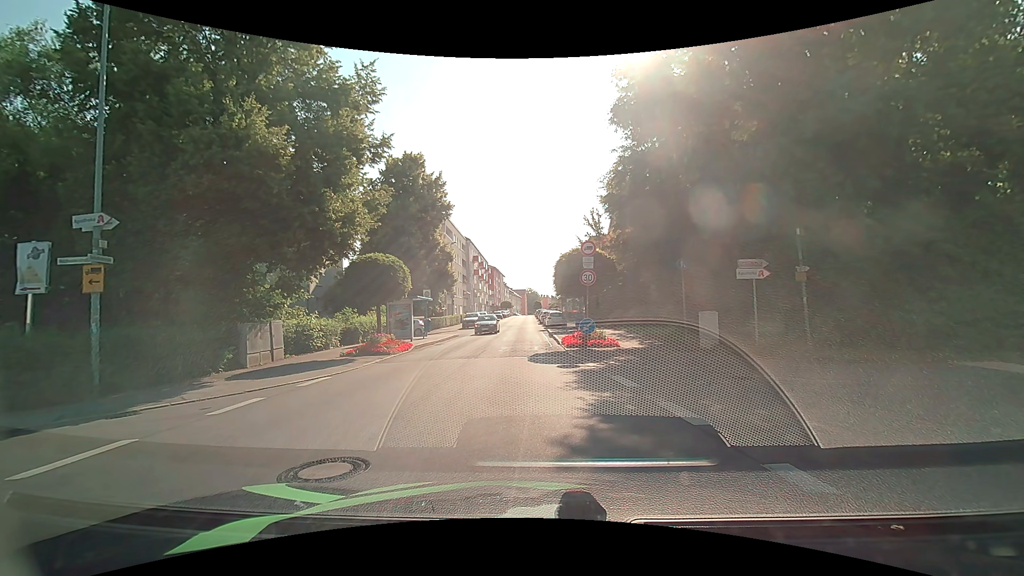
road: tertiary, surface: asphalt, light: Day
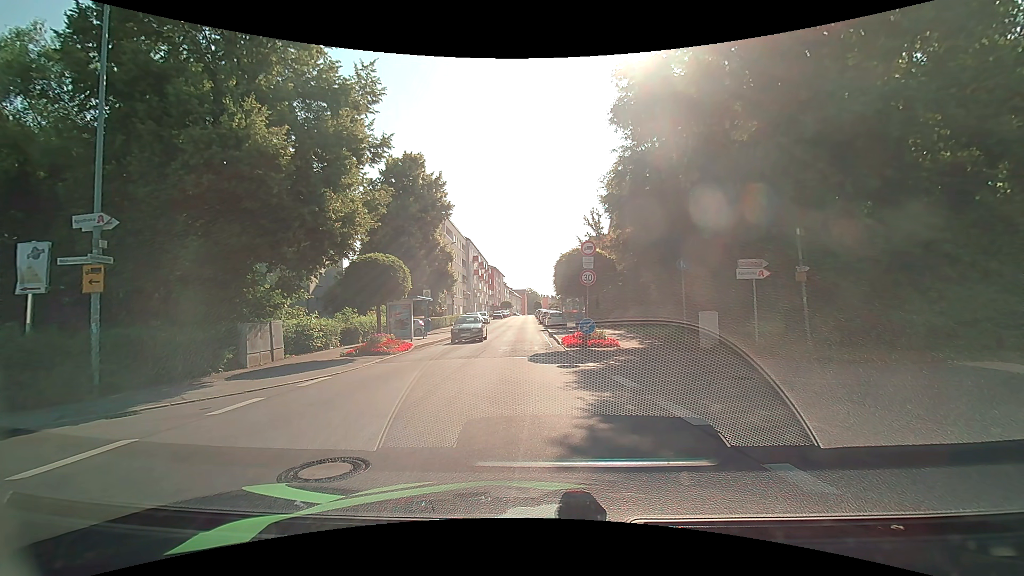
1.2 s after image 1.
(0.0, 0.0) m; 0°
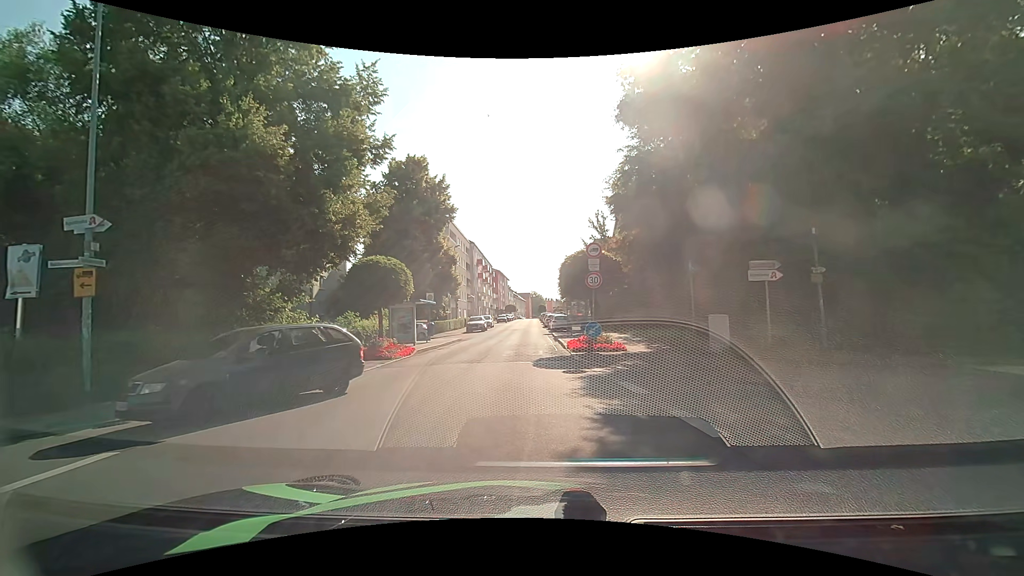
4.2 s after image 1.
(0.0, +0.5) m; 0°
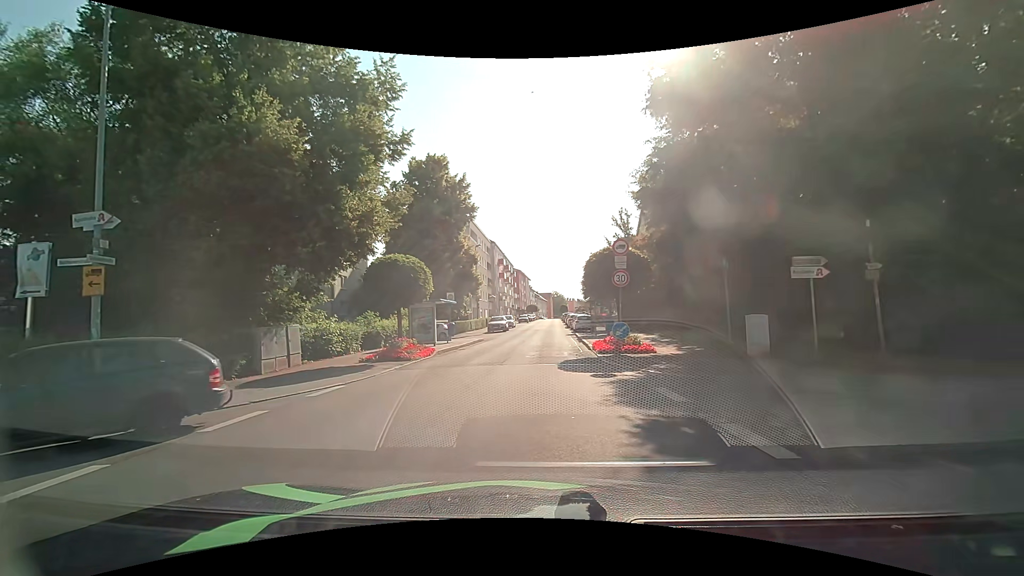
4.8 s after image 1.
(0.0, +0.8) m; -3°
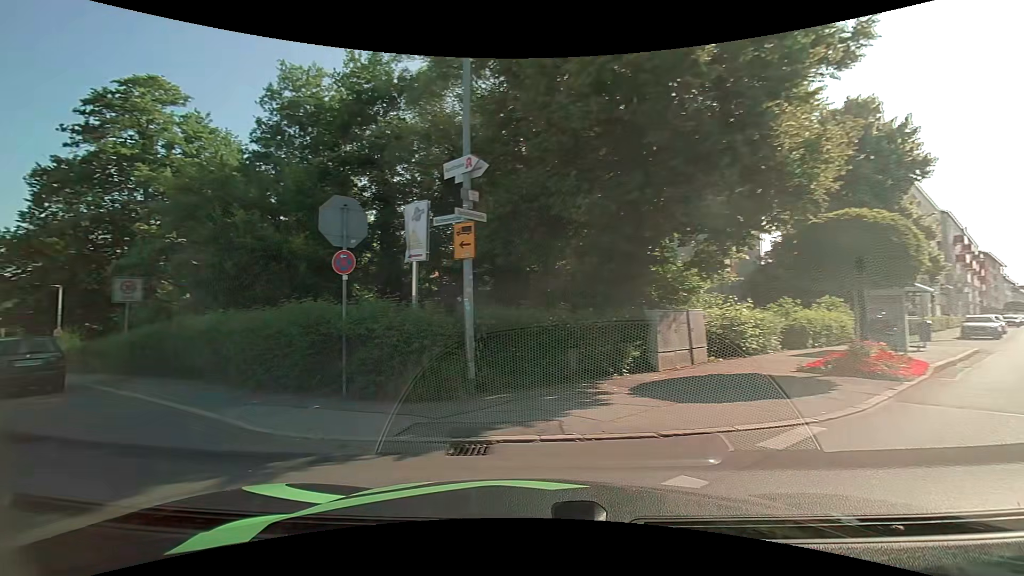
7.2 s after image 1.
(-1.6, +5.2) m; -42°
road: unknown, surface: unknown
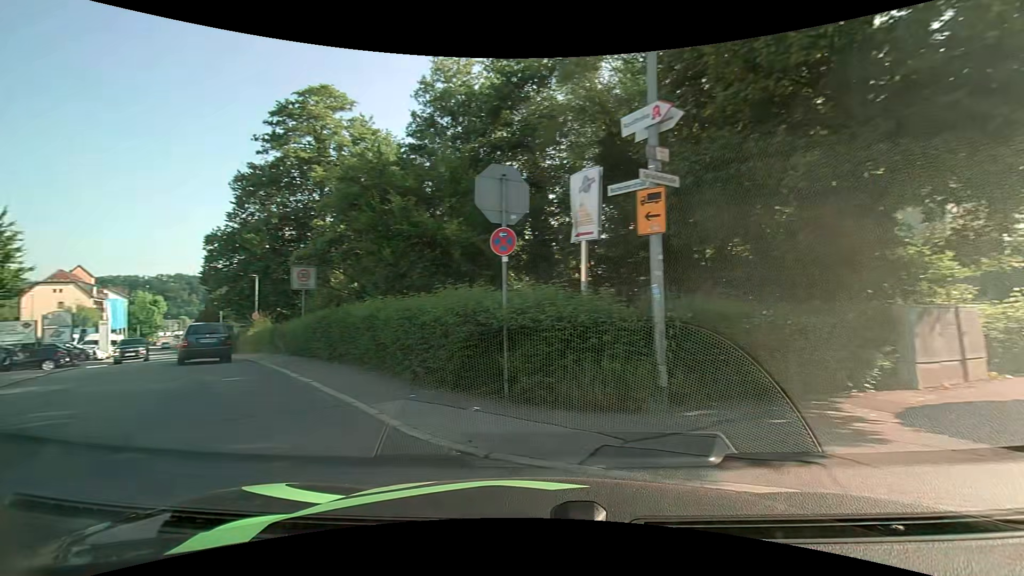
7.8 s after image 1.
(-0.2, +1.7) m; -14°
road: residential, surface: asphalt
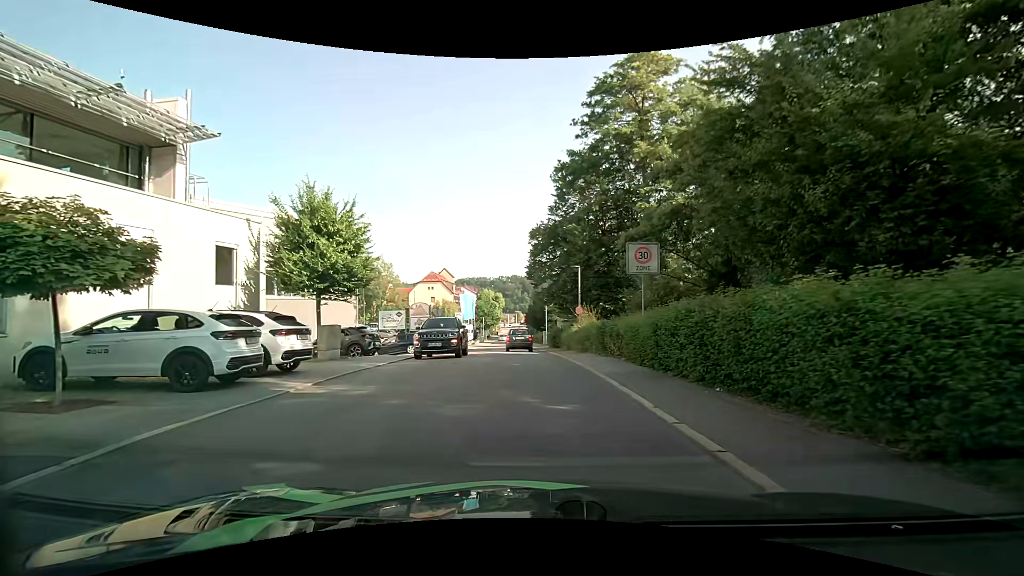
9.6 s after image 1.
(-2.4, +5.8) m; -35°
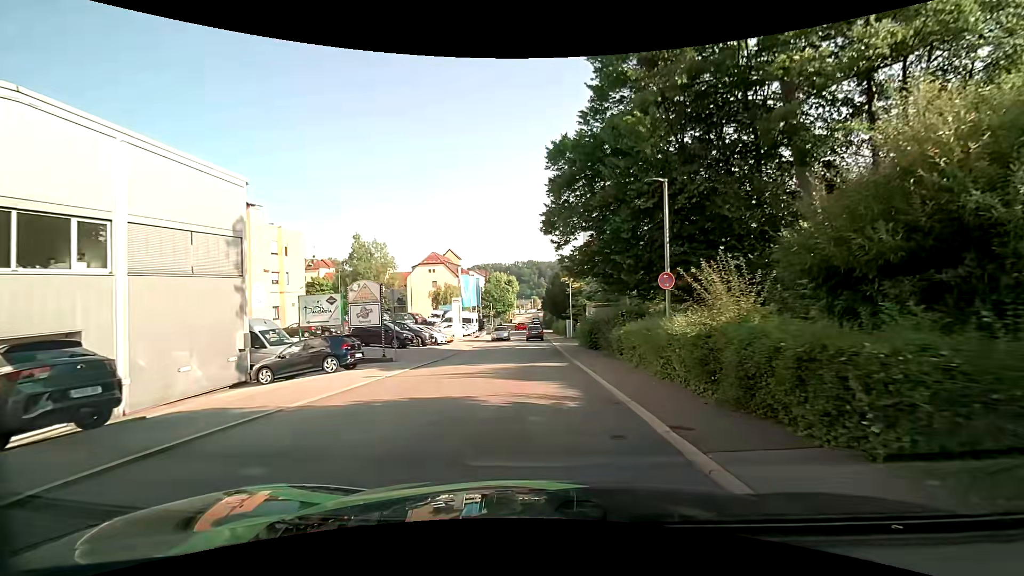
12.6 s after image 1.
(-0.4, +16.7) m; -1°
